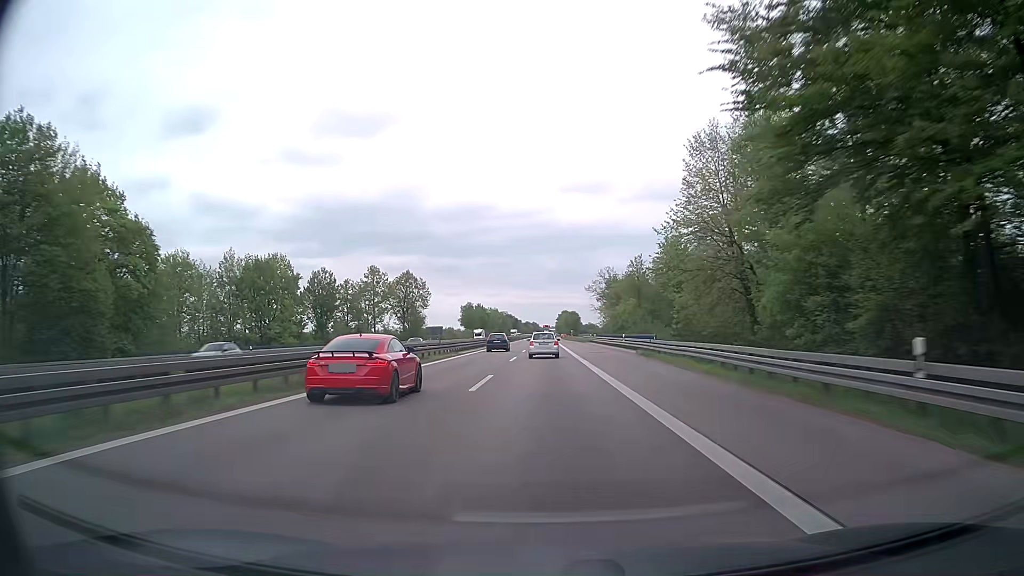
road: trunk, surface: asphalt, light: Day
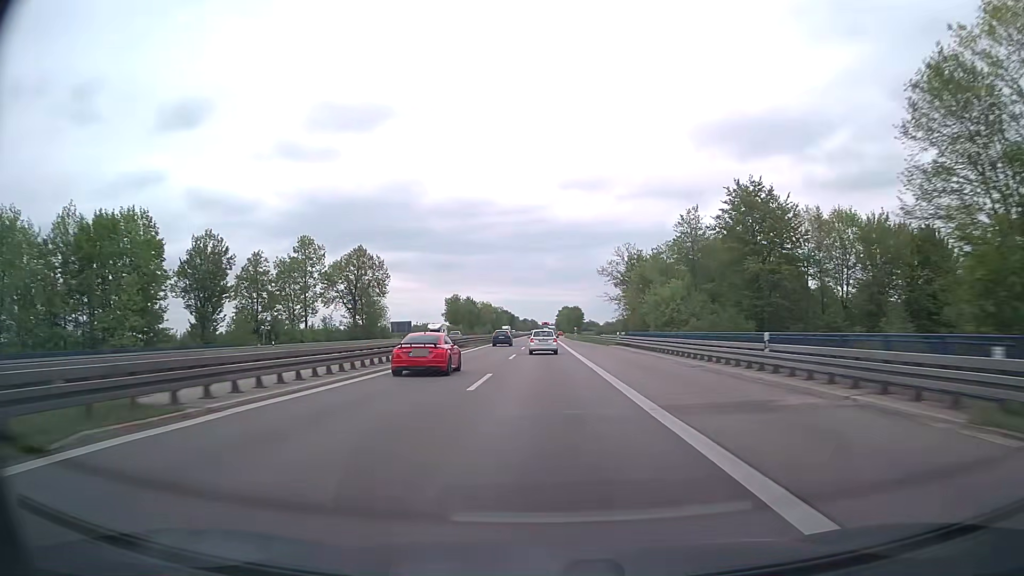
(+0.2, +36.4) m; 0°
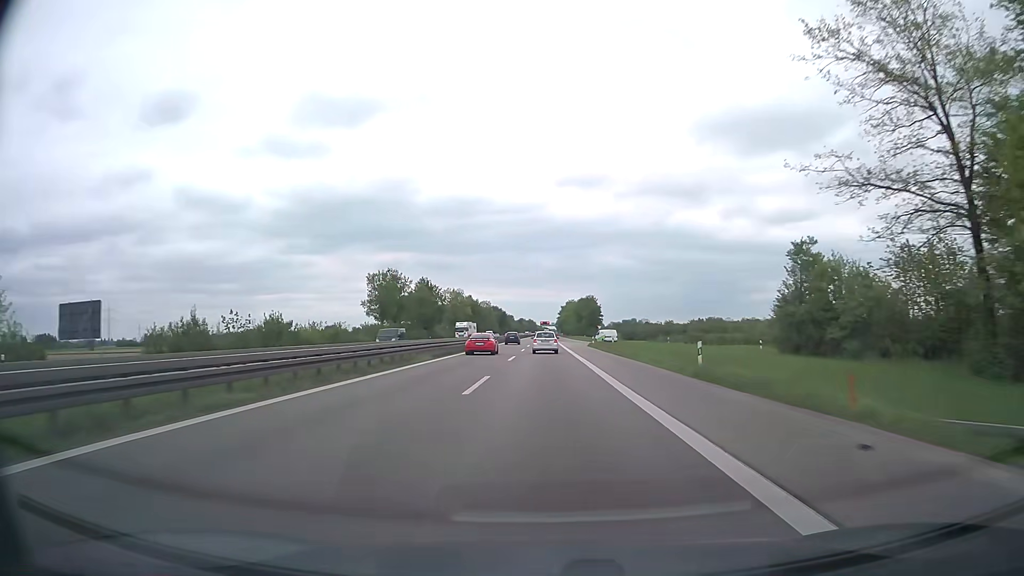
(-0.1, +91.1) m; 0°
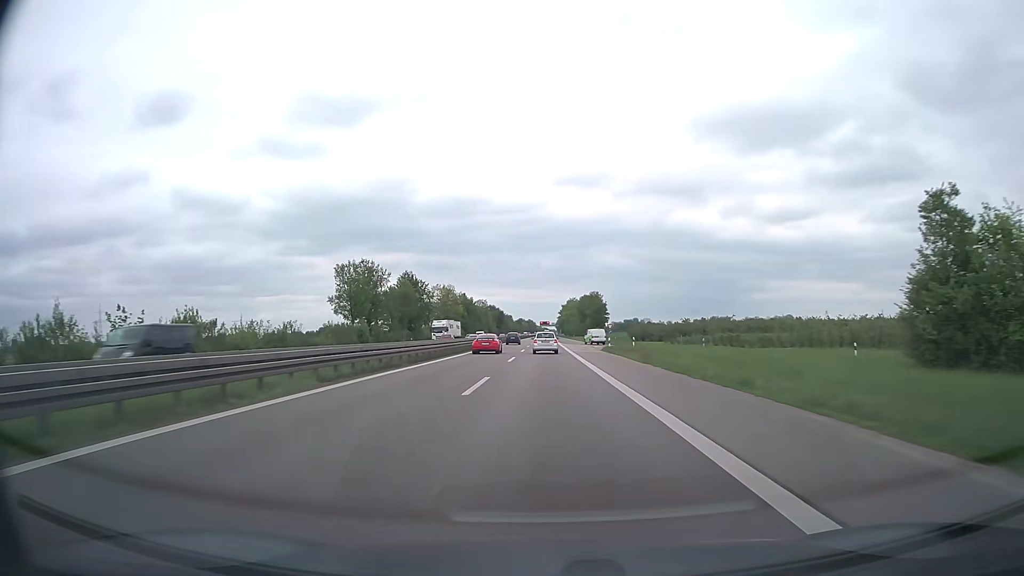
(0.0, +18.2) m; 0°
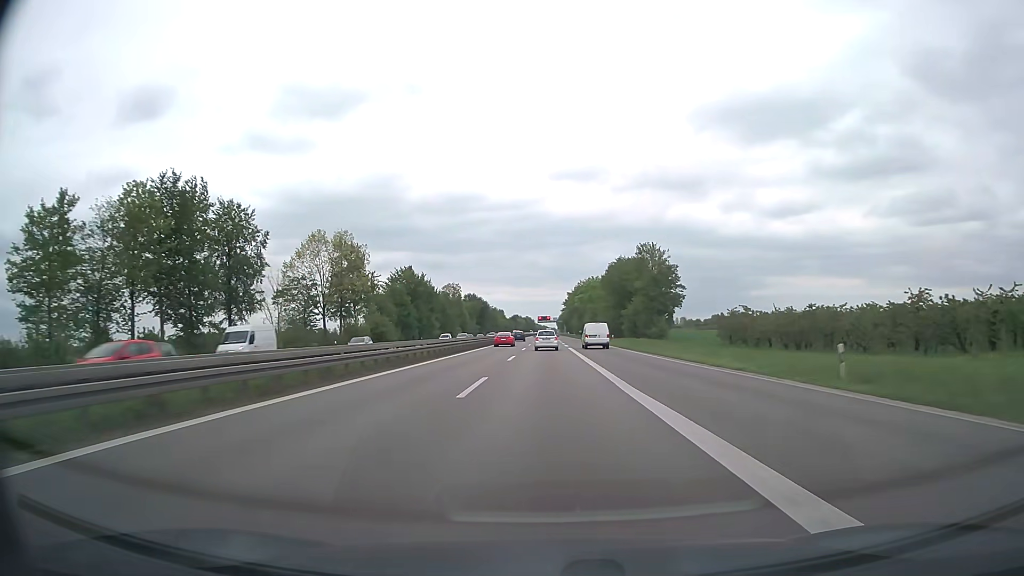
(+0.2, +91.1) m; 0°
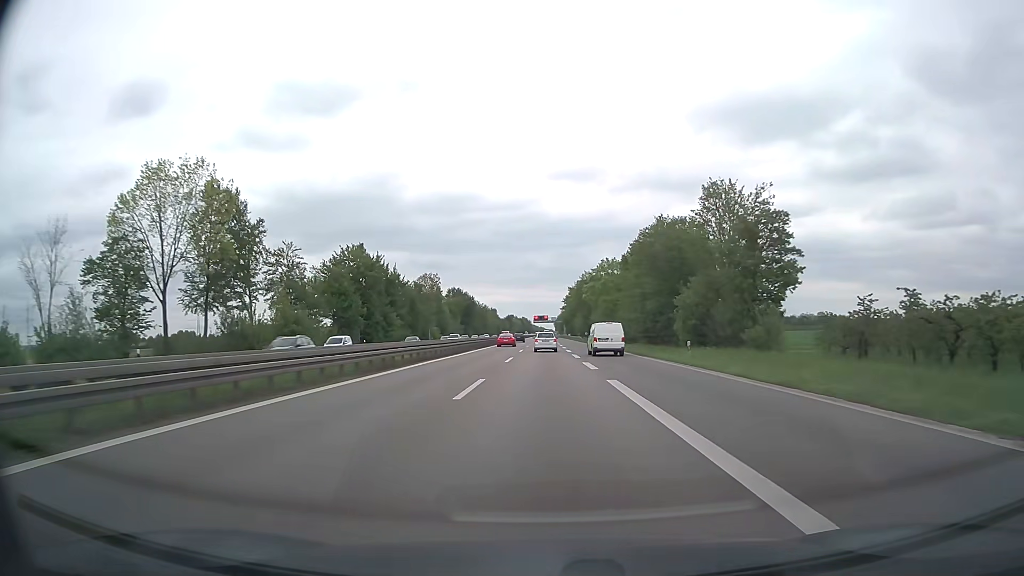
(0.0, +36.4) m; 0°
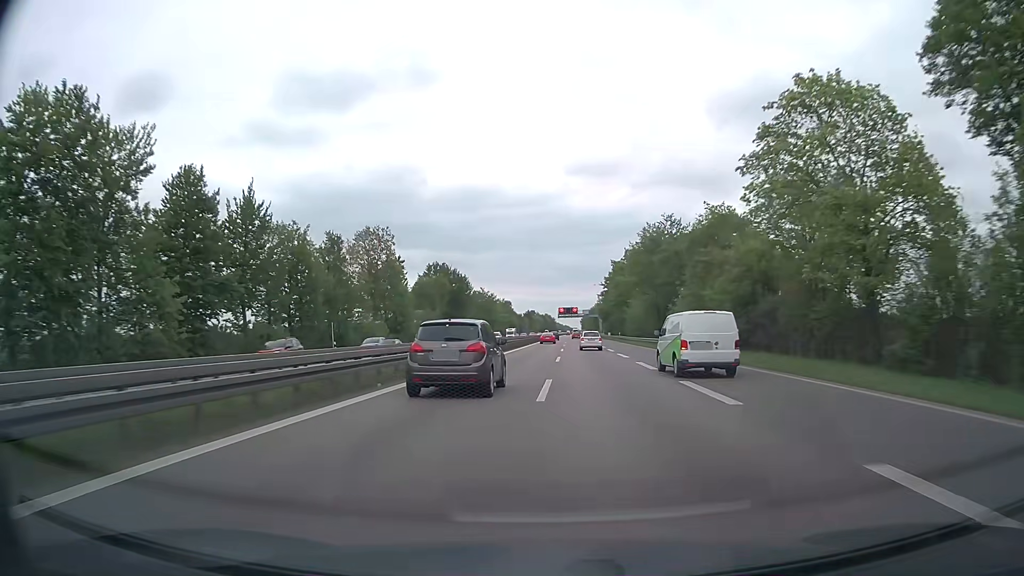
(-1.2, +72.8) m; -2°
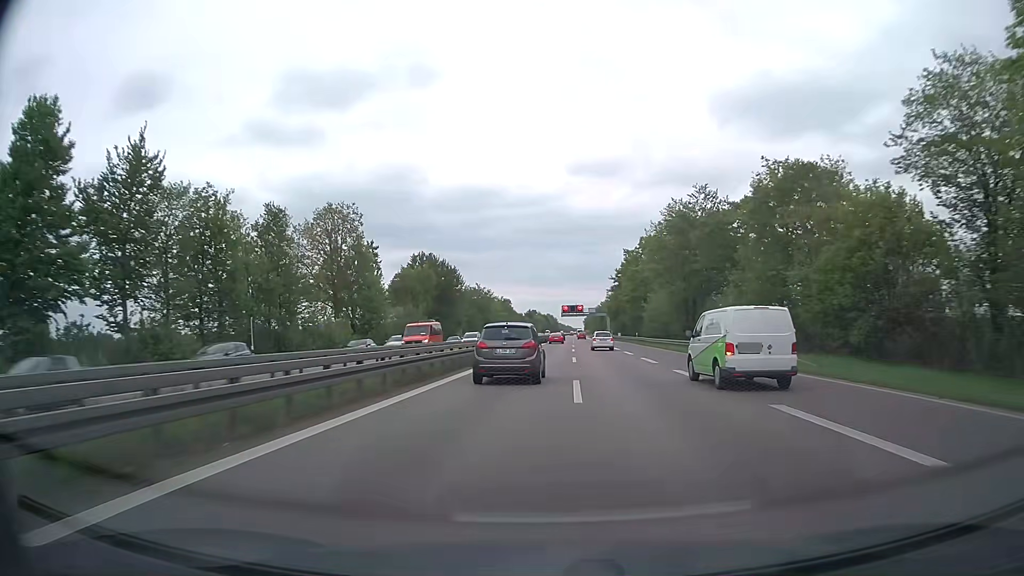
(0.0, +18.2) m; 0°
(0, +10) (0, +20) (0, +30) (0, +40) (0, +50) (0, +60) (+1, +70) (+1, +80) (+1, +90) (+2, +100) m
